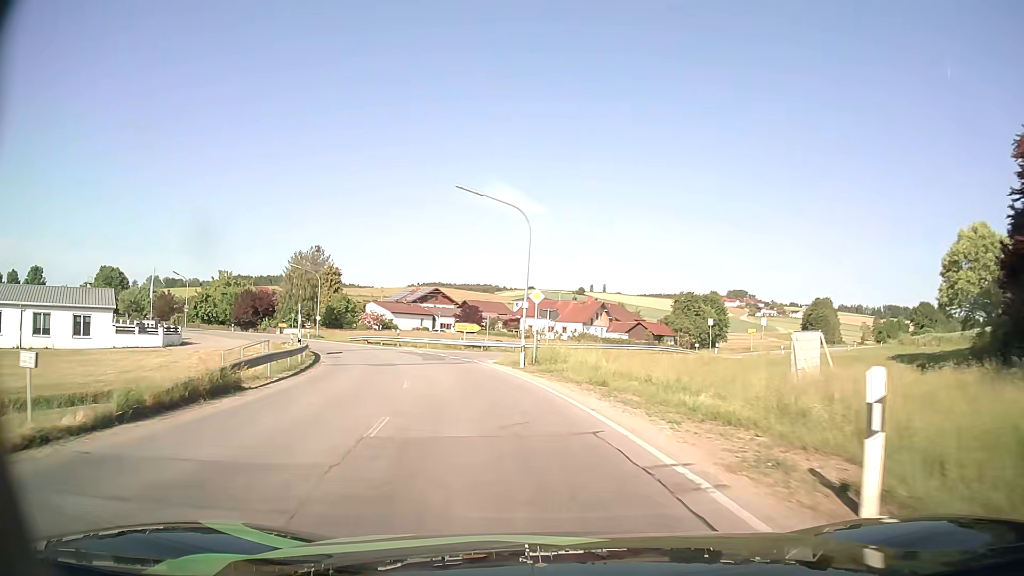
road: secondary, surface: asphalt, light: Day
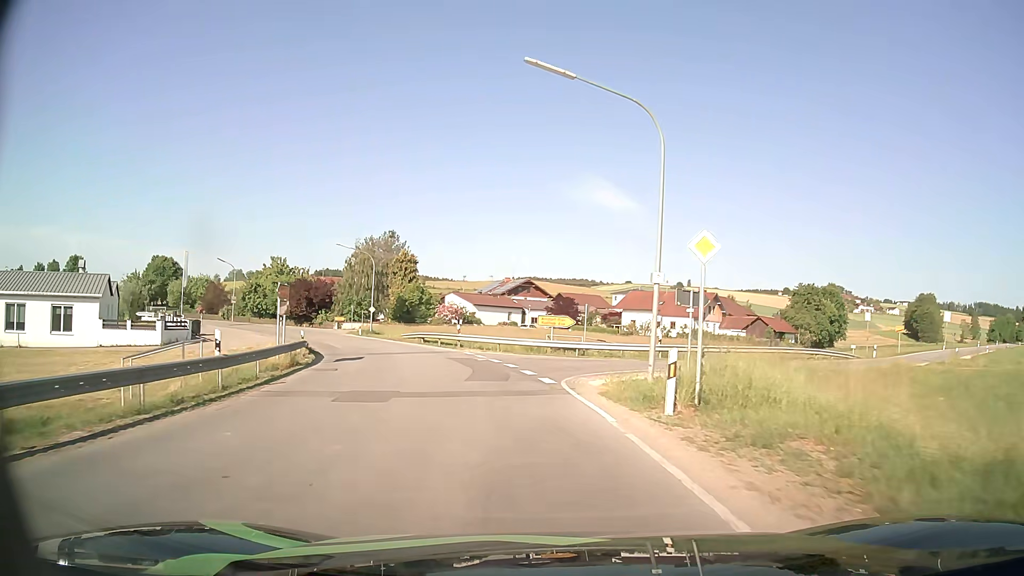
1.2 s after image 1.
(-1.0, +14.4) m; -8°
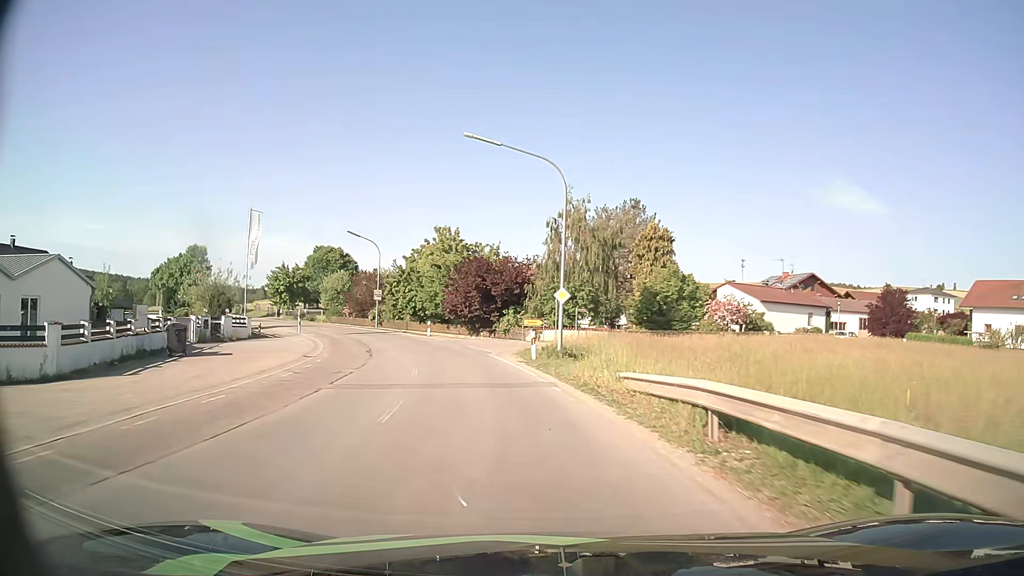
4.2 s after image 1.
(-6.3, +34.8) m; -22°
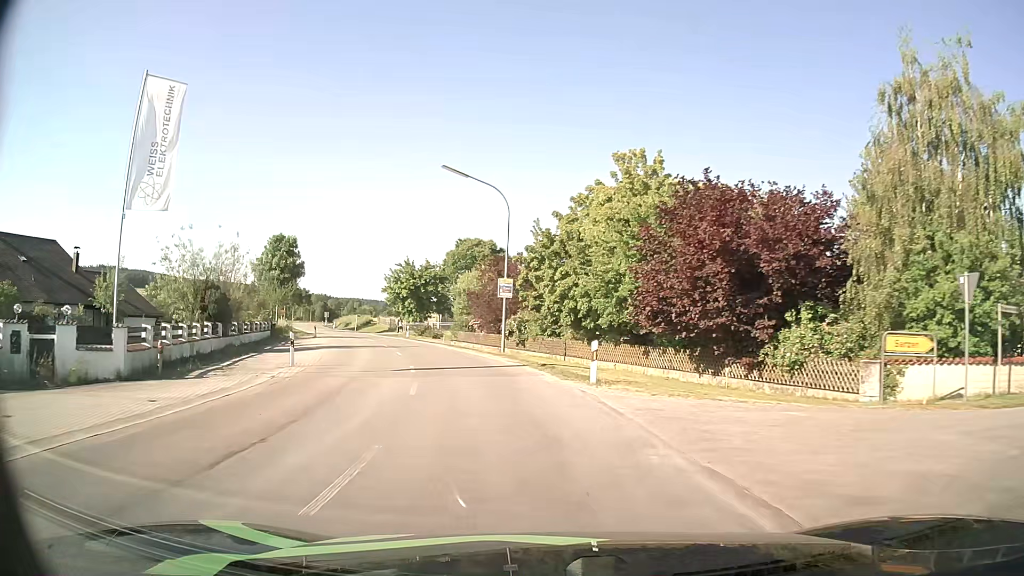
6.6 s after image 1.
(-4.2, +29.6) m; -16°
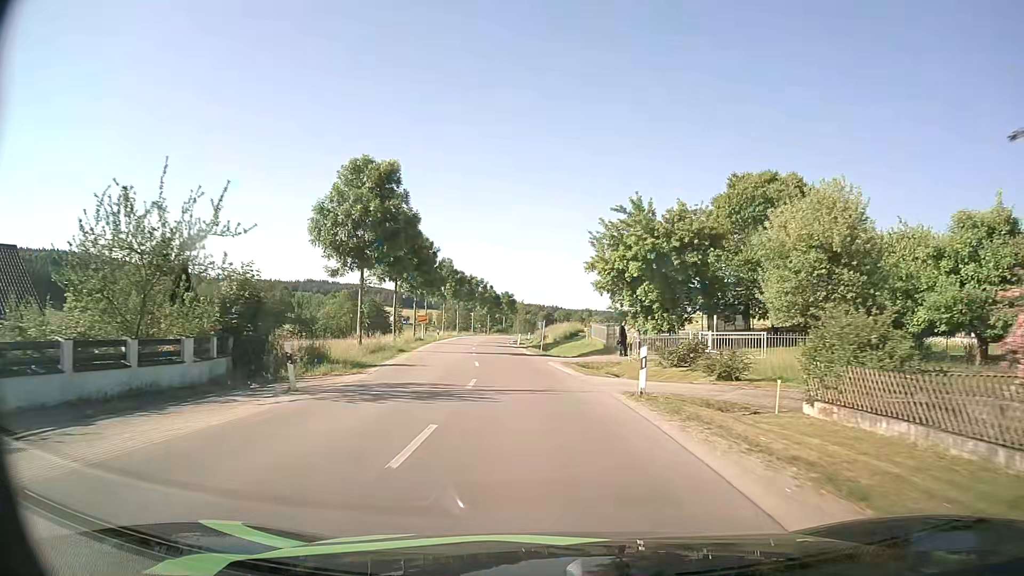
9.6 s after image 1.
(-8.2, +39.7) m; -21°
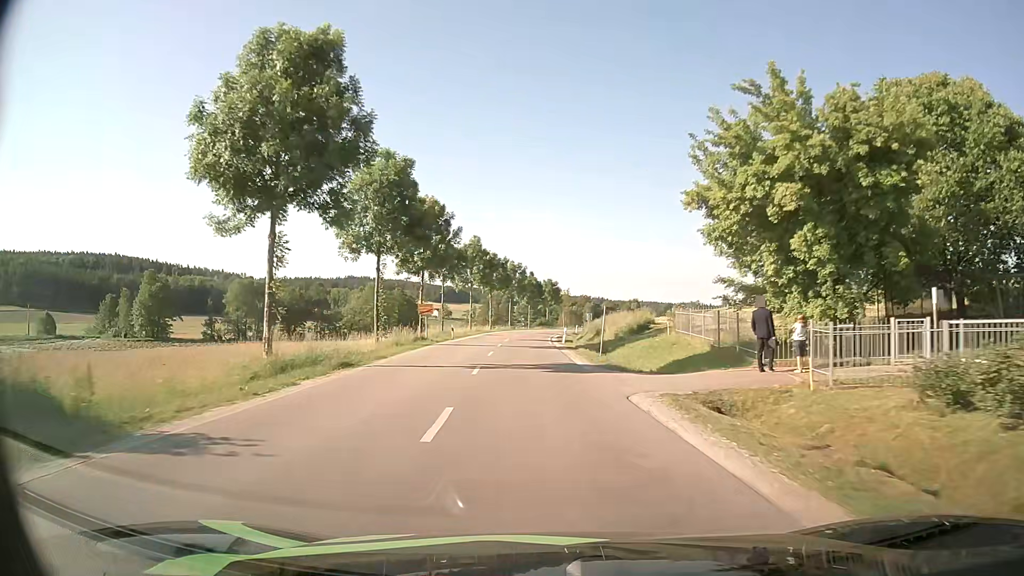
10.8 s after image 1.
(-0.6, +17.1) m; -4°
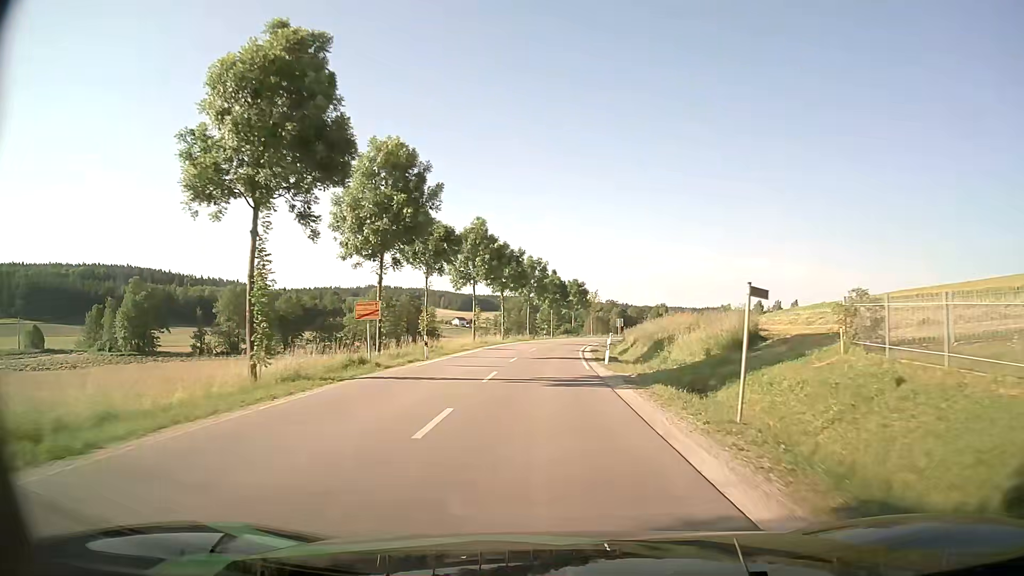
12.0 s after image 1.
(-0.4, +17.3) m; -2°
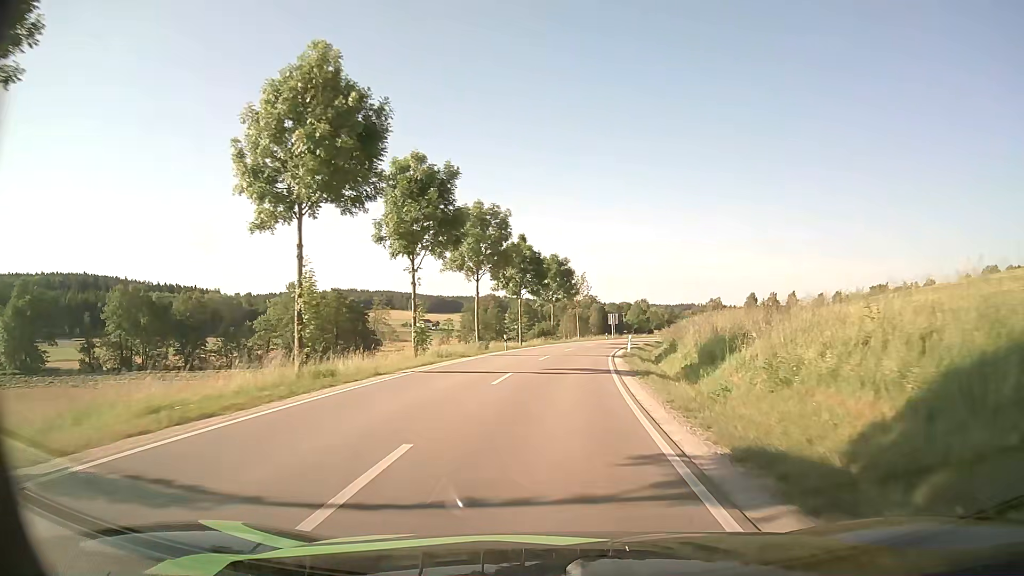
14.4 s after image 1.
(+0.4, +35.1) m; +2°
(0, +10) (+1, +20) (+1, +30) (+2, +40) (+4, +50) (+5, +60) (+8, +69) (+10, +79) (+13, +89) (+16, +98) m
